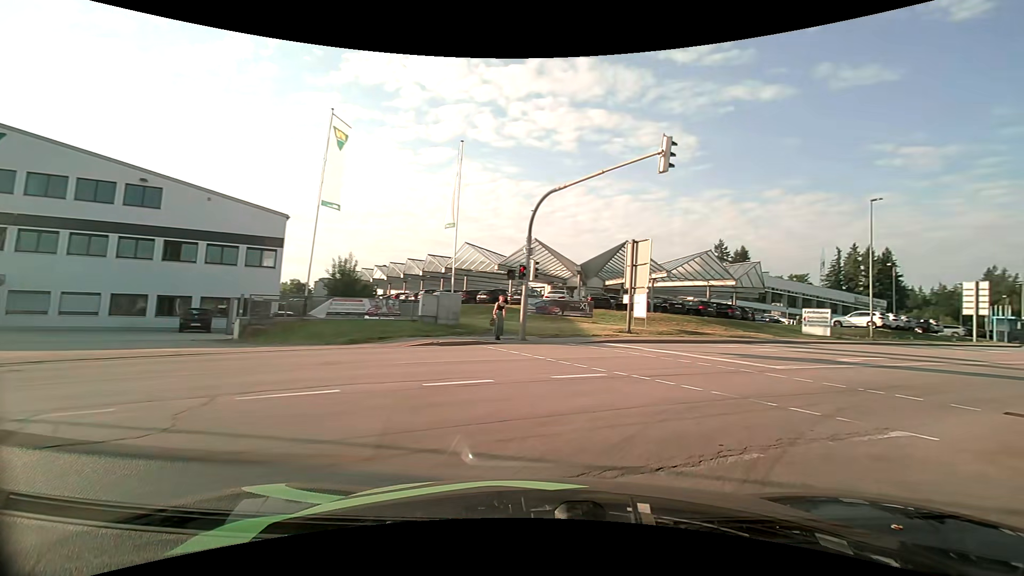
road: secondary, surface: asphalt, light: Day
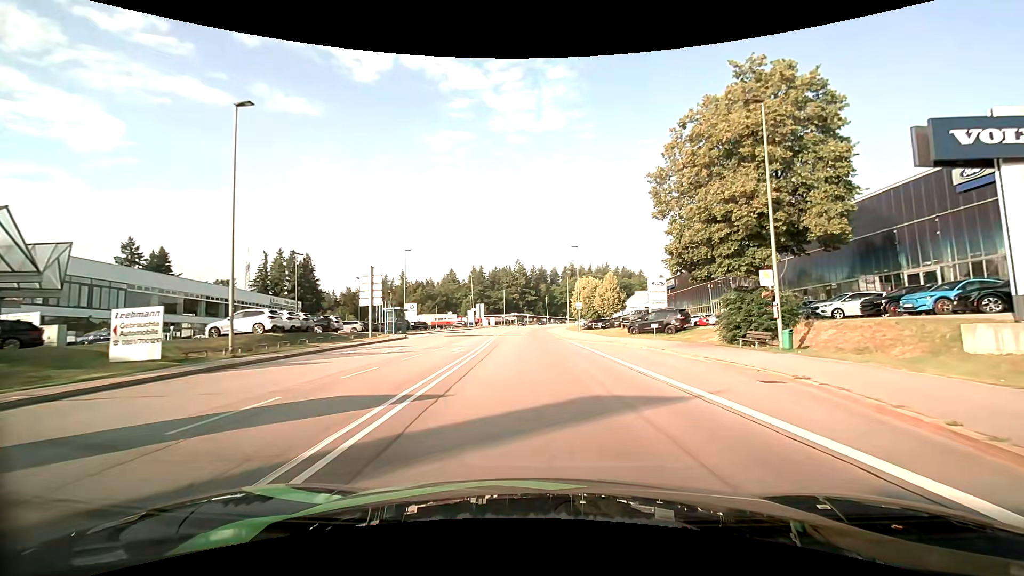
(+12.7, +18.4) m; +58°
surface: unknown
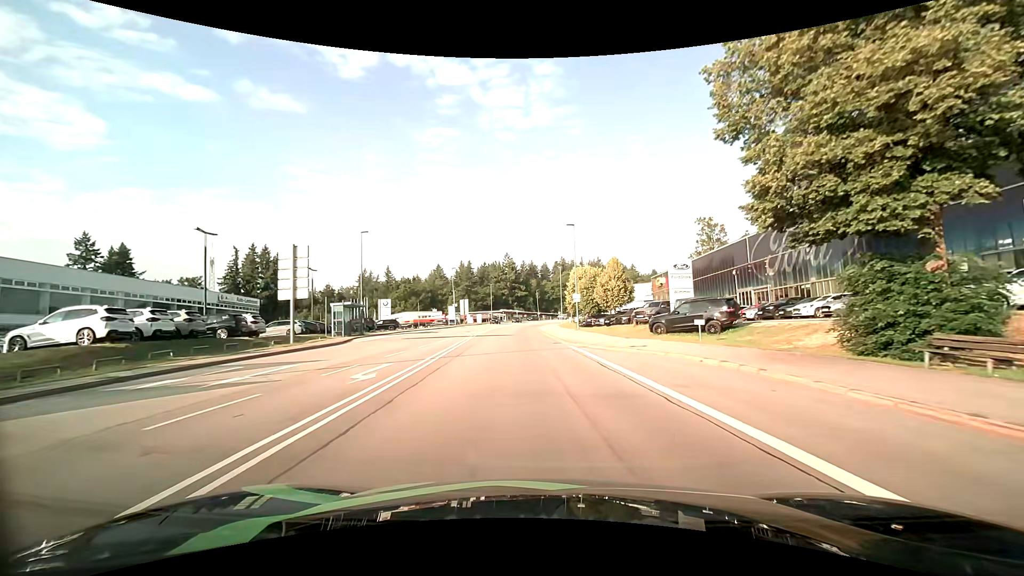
(+0.4, +11.7) m; +2°
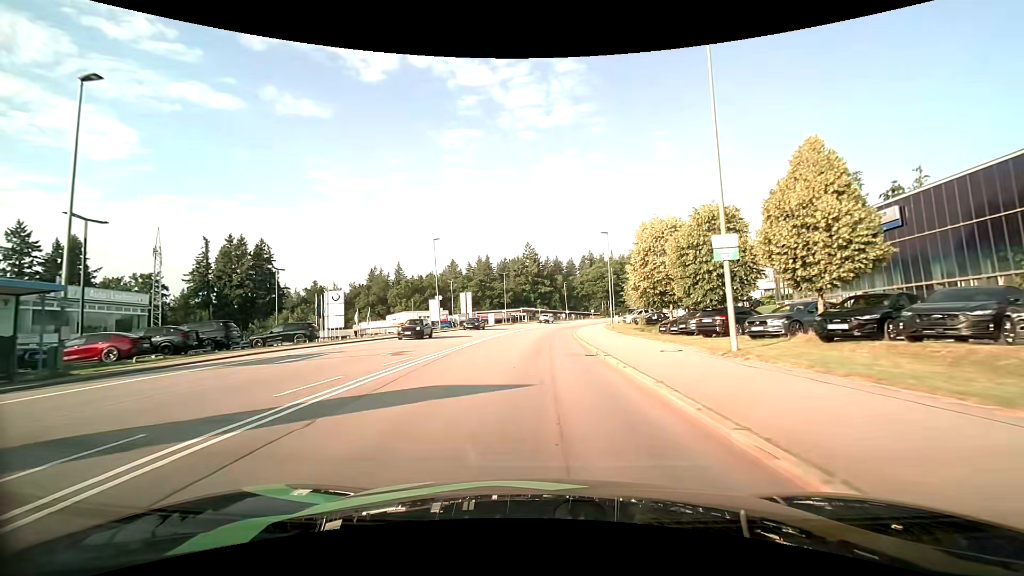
(-0.9, +33.7) m; -3°
(0, +10) (0, +20) (0, +30) (+1, +40) (+1, +50) (+2, +60) (+3, +70) (+5, +80) (+7, +90) (+9, +99) m
